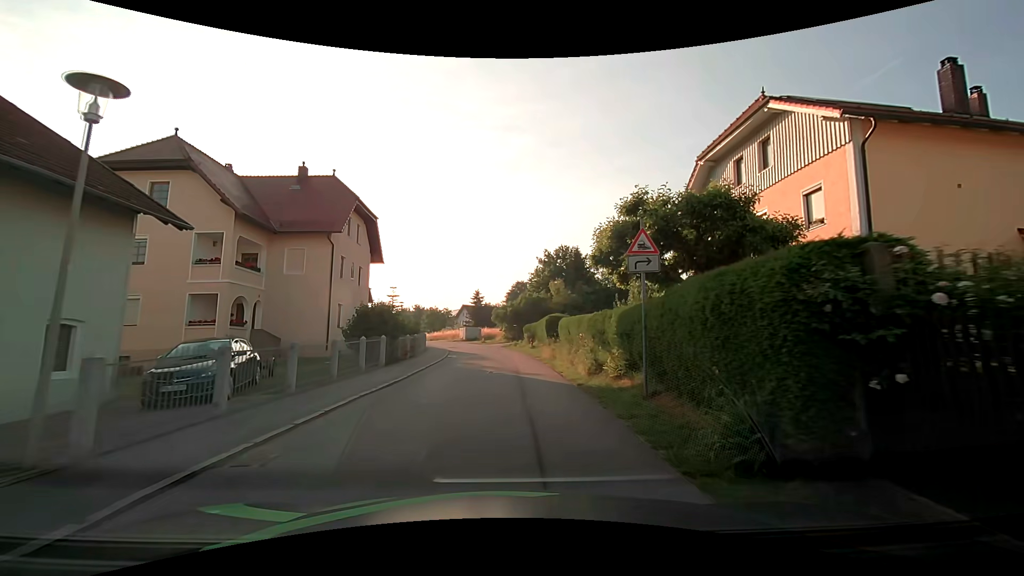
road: residential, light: Day
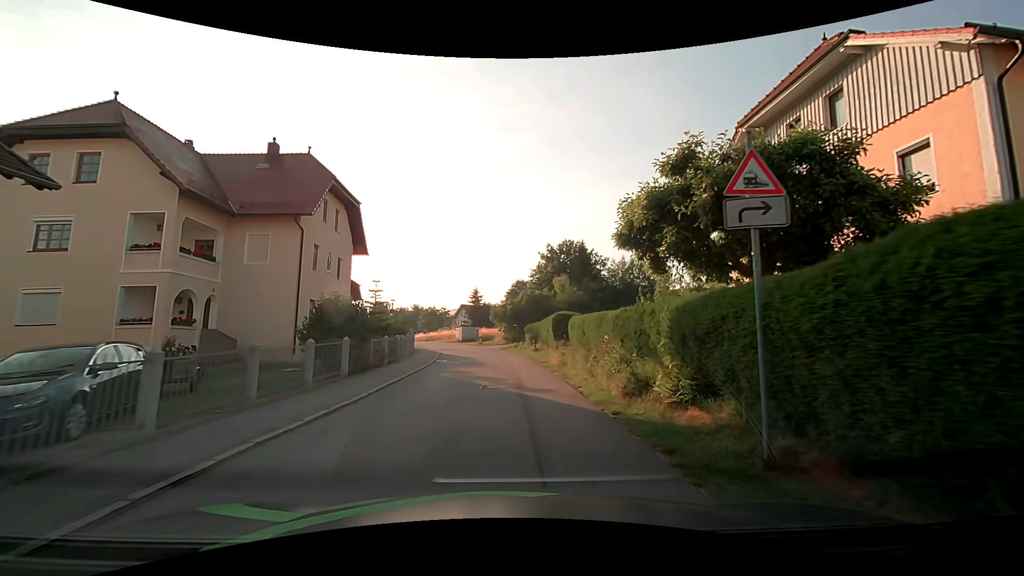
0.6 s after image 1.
(0.0, +4.3) m; 0°
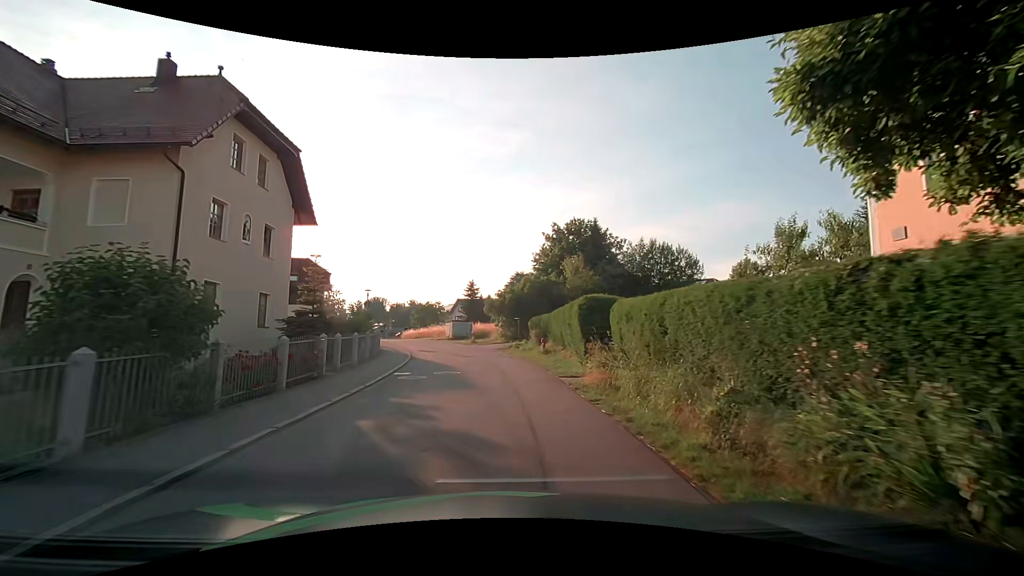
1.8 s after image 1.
(0.0, +8.9) m; 0°
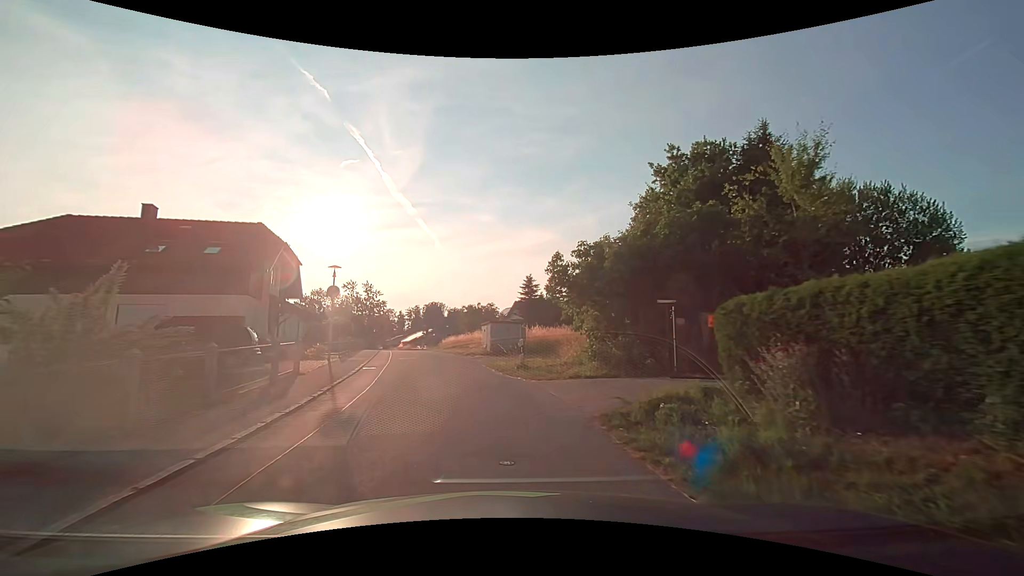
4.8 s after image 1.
(-0.8, +20.8) m; -7°
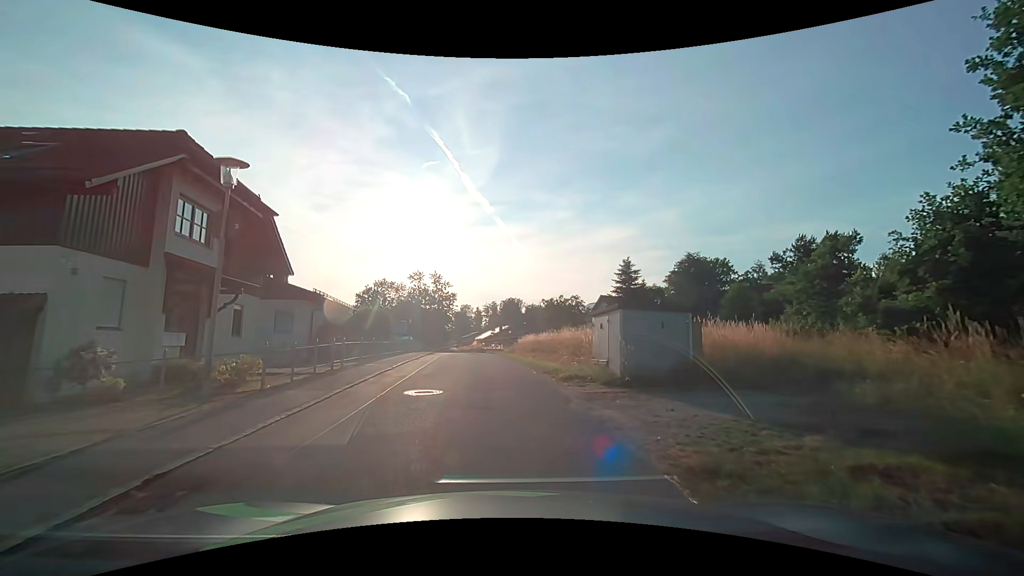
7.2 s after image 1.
(-1.4, +15.8) m; -9°
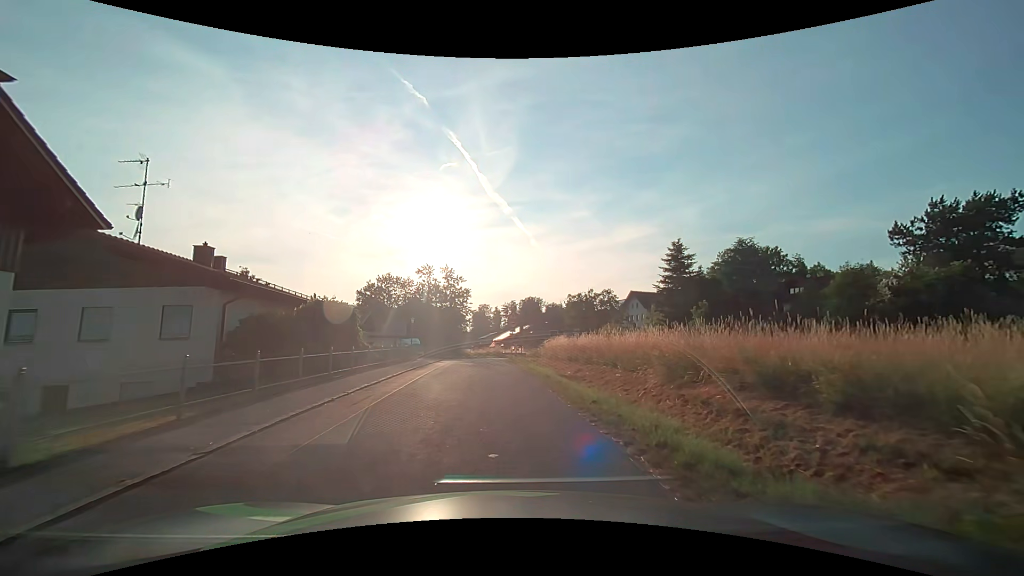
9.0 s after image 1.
(-0.2, +12.1) m; -2°
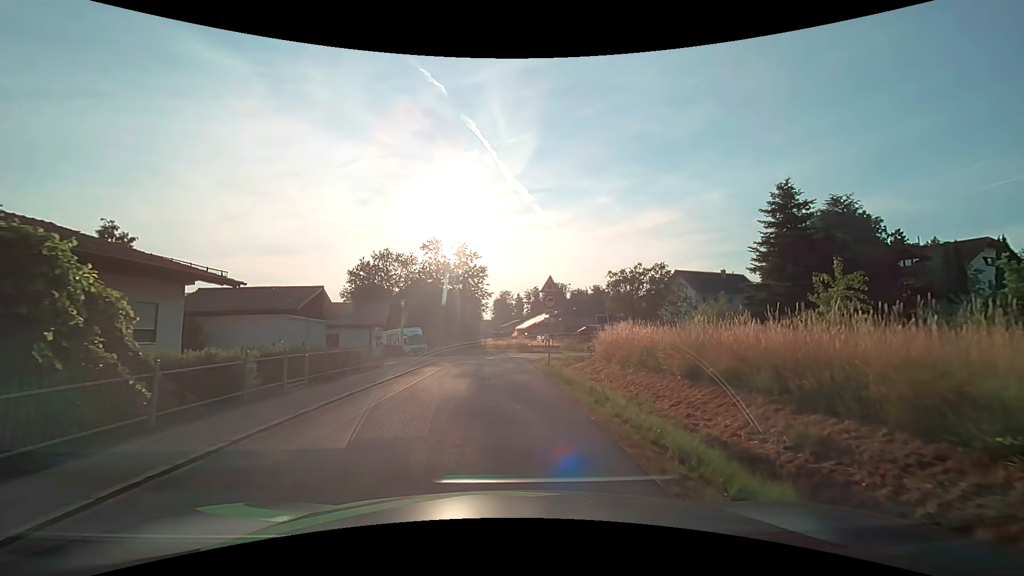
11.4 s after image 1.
(-0.2, +16.0) m; -2°
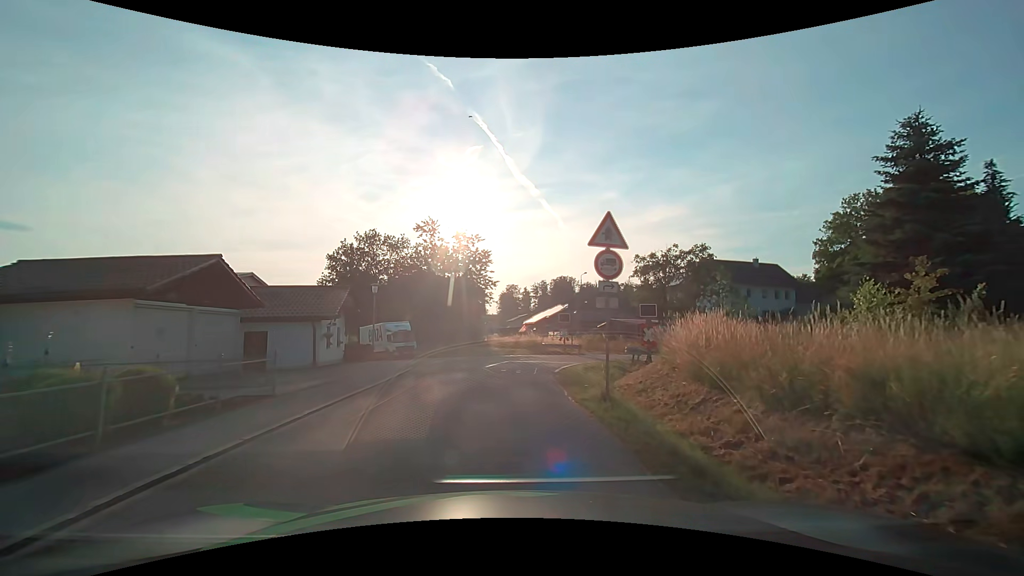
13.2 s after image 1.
(-0.1, +10.4) m; 0°
(0, +10) (0, +20) (+4, +29) (+11, +36) (+20, +41) (+27, +48) (+31, +57) (+37, +65) (+45, +71) (+54, +76) m
